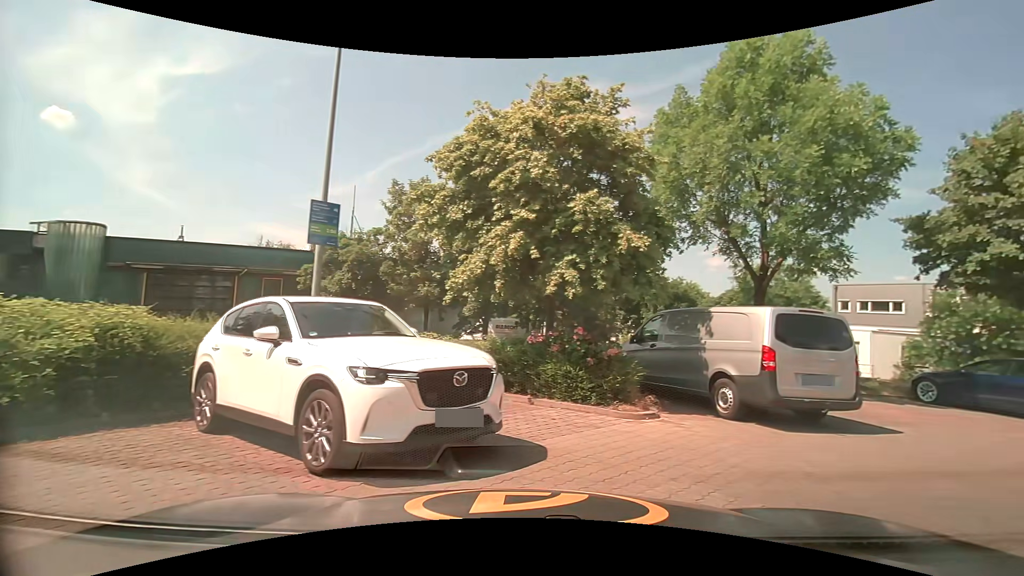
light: Day
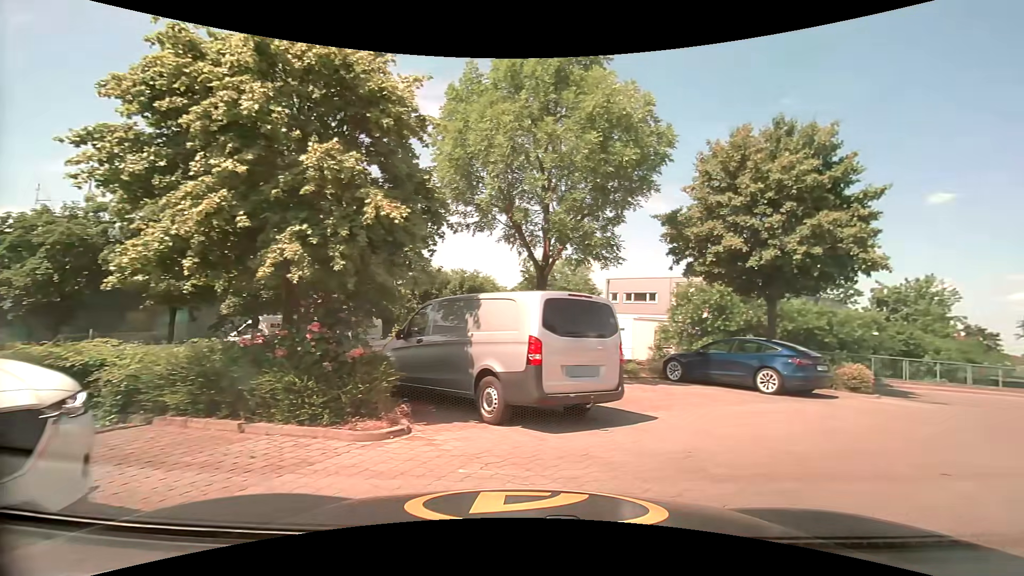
(+0.4, +1.9) m; +22°
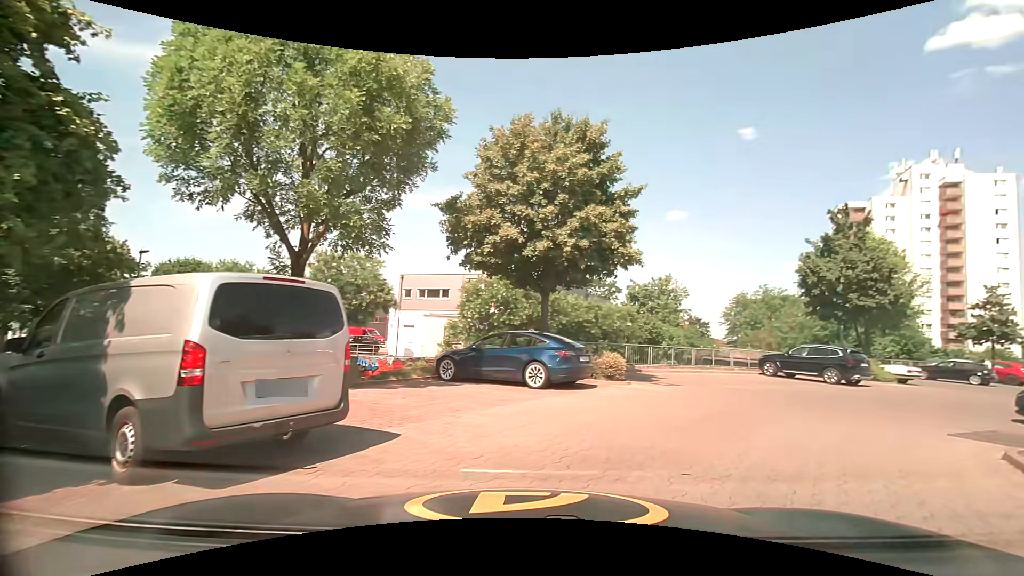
(+0.4, +1.9) m; +21°
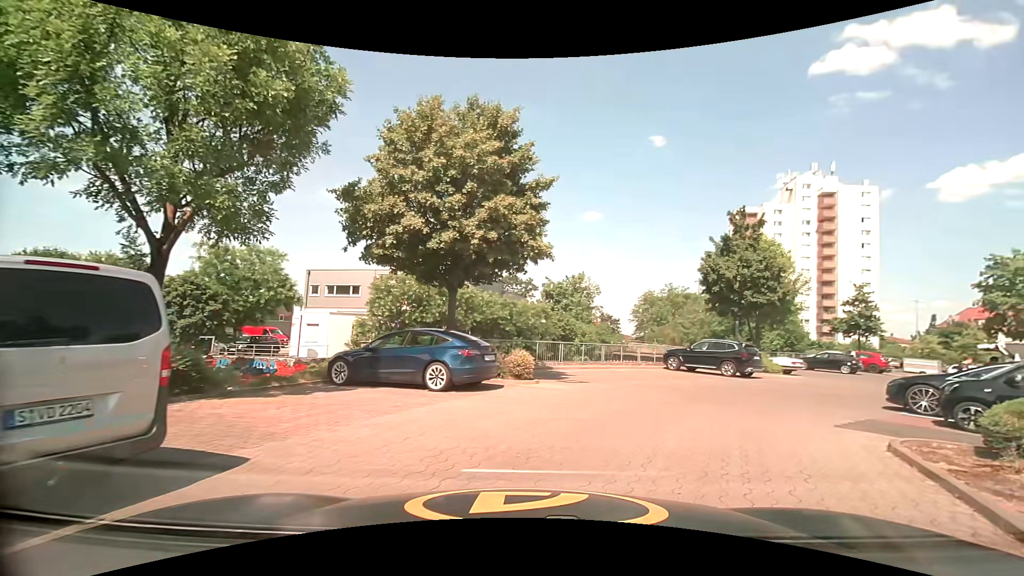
(+0.1, +1.0) m; +9°
